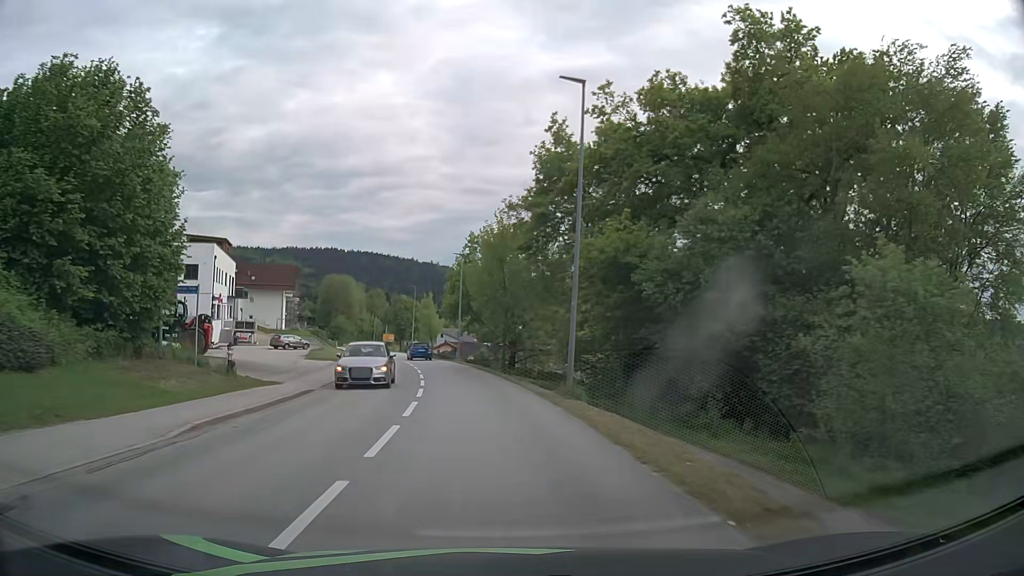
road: tertiary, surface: asphalt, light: Day
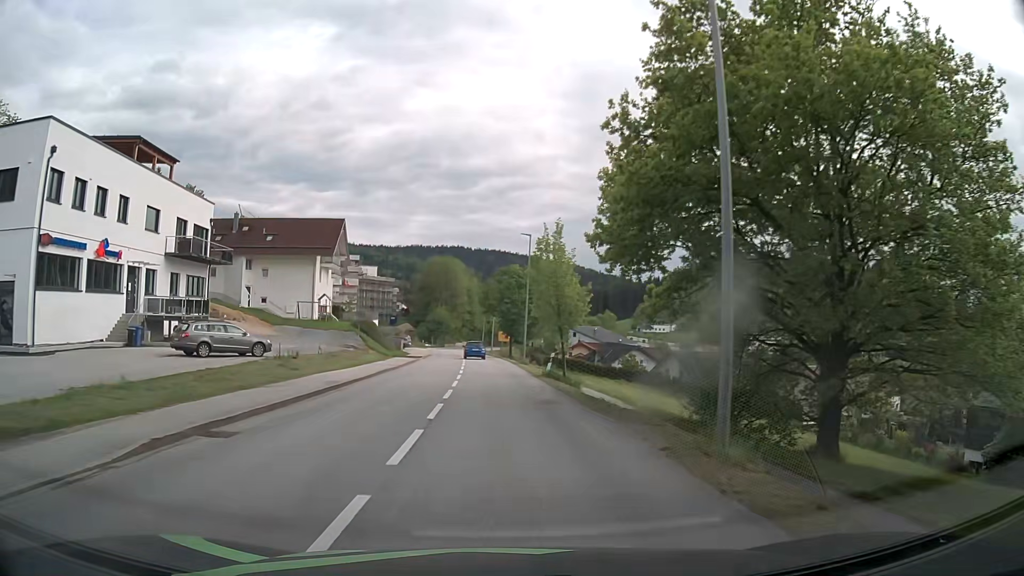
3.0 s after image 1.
(-4.4, +41.2) m; -11°
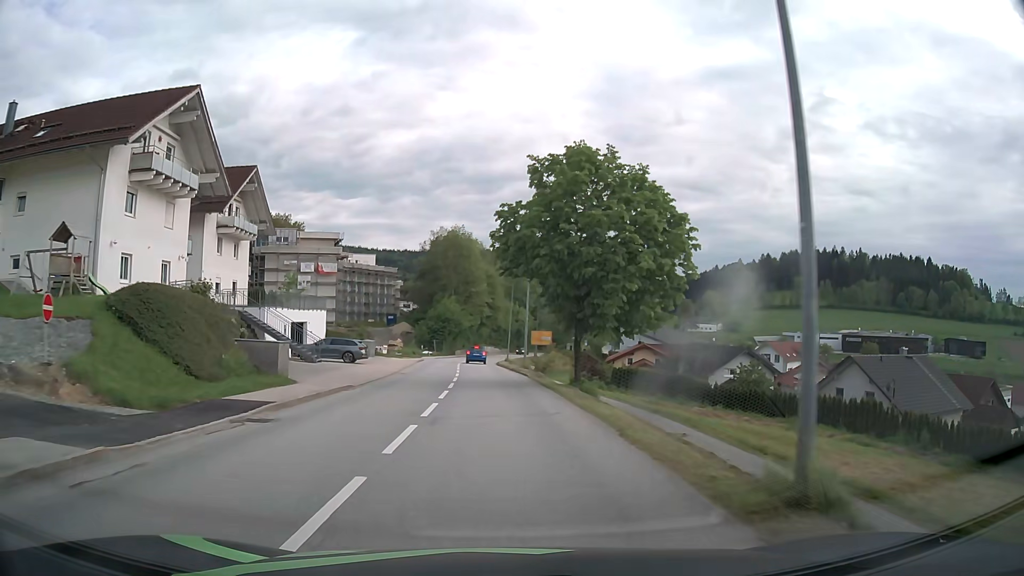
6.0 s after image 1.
(-1.3, +39.5) m; -3°
(0, +10) (0, +20) (-1, +30) (-2, +40) (-2, +50) (-3, +60) (-3, +70) (-2, +80) (-2, +90) (0, +100) m
